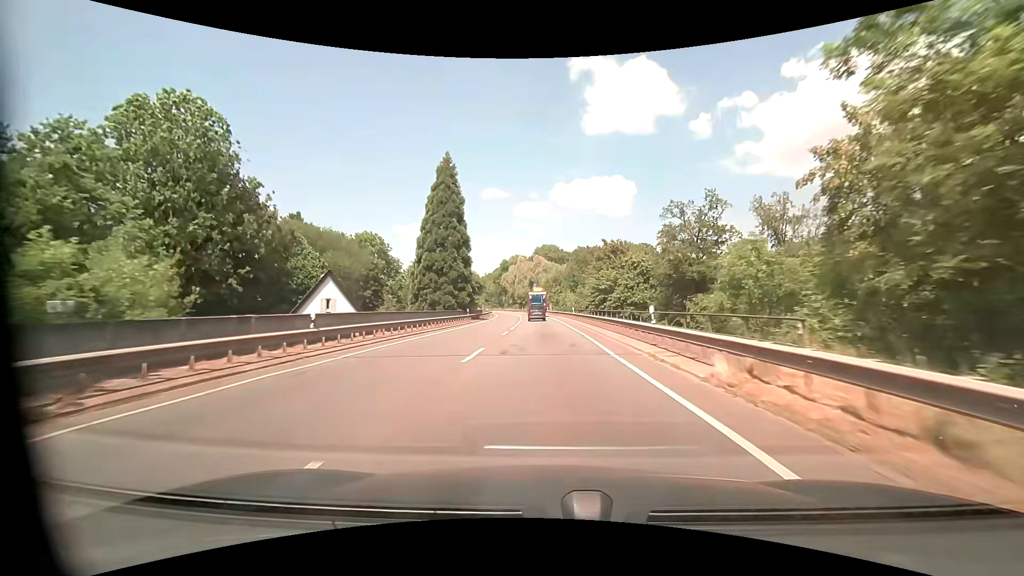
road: primary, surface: asphalt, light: Day
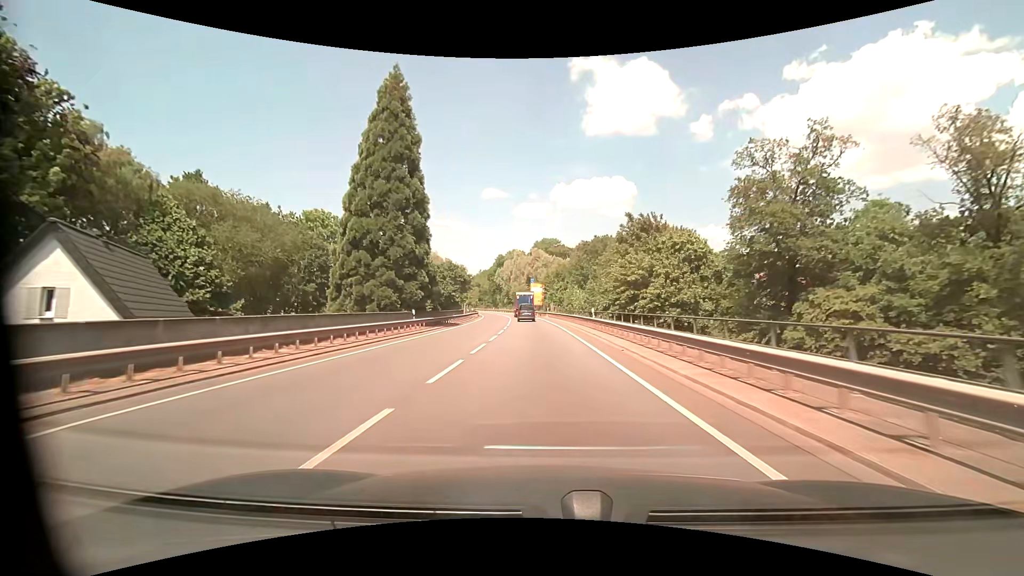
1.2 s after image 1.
(0.0, +21.7) m; 0°
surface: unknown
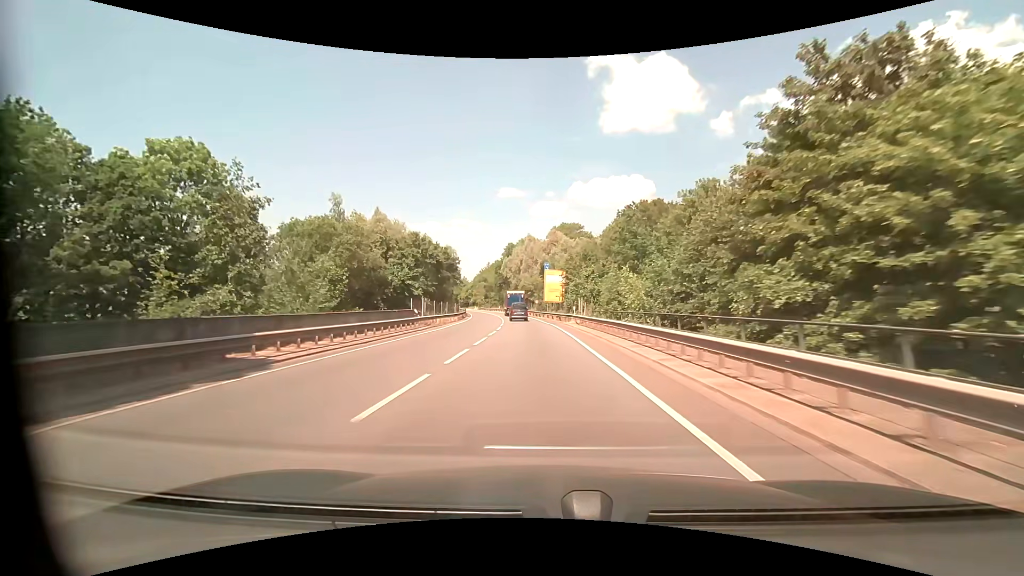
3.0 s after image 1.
(-0.2, +33.6) m; -2°
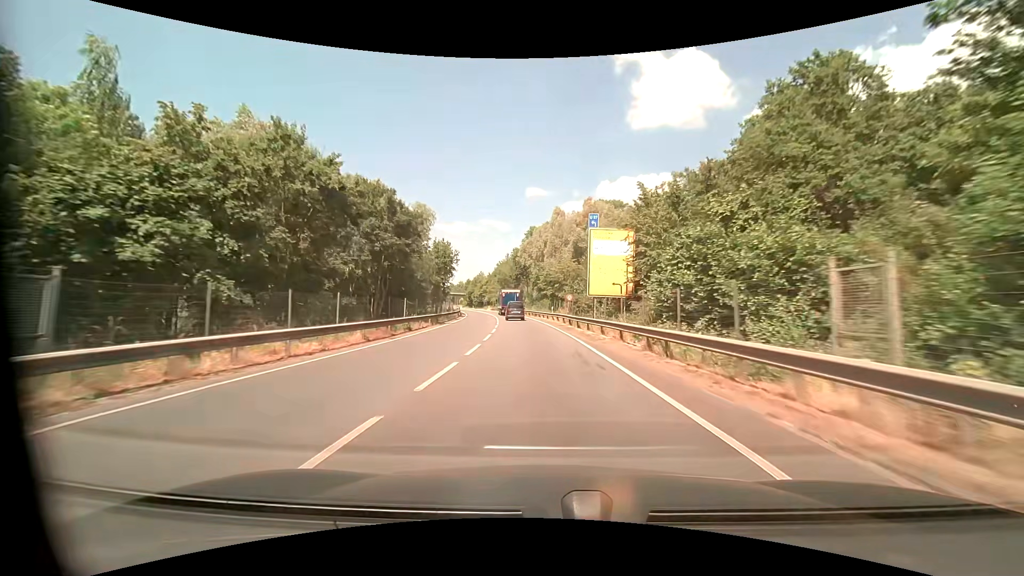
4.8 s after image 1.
(-1.0, +34.2) m; -3°
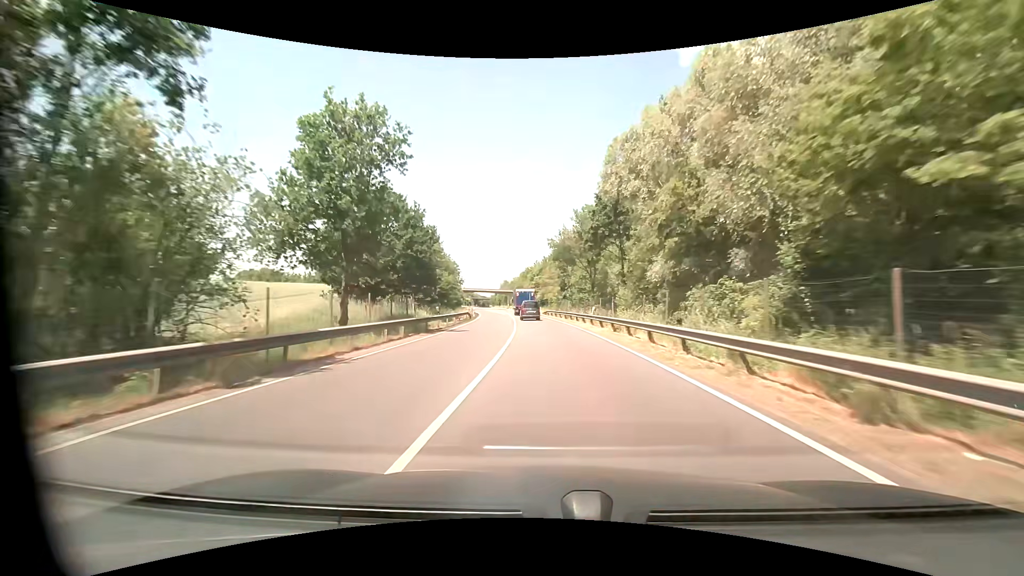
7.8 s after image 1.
(-3.8, +57.0) m; -7°
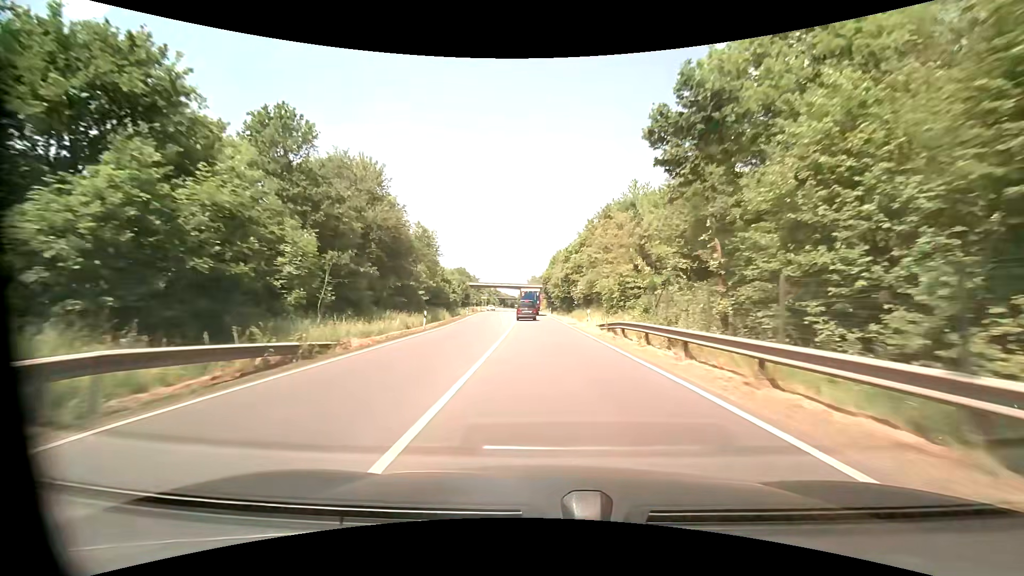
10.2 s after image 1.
(-1.3, +45.4) m; -4°
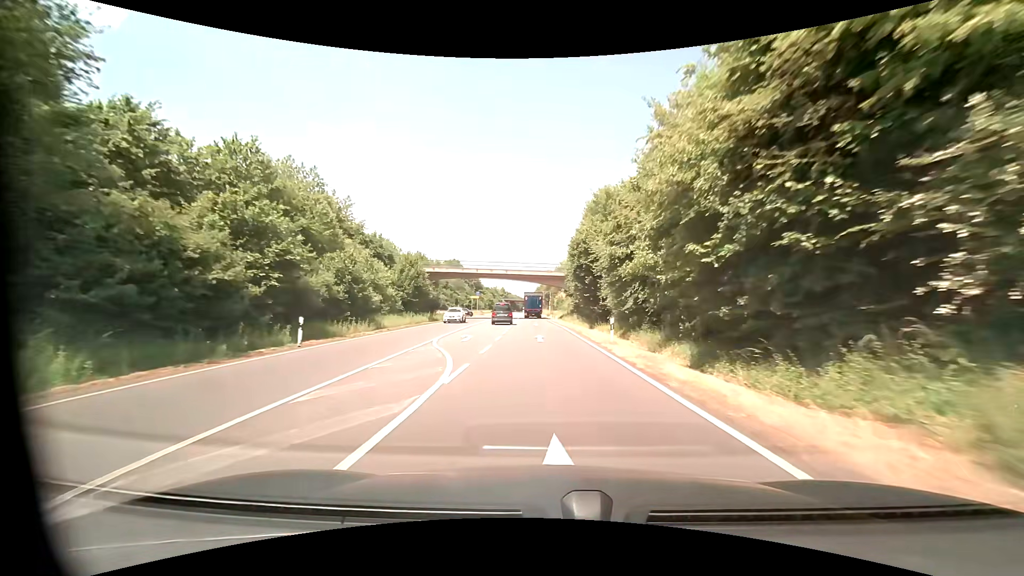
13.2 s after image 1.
(-1.4, +53.4) m; -2°
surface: asphalt
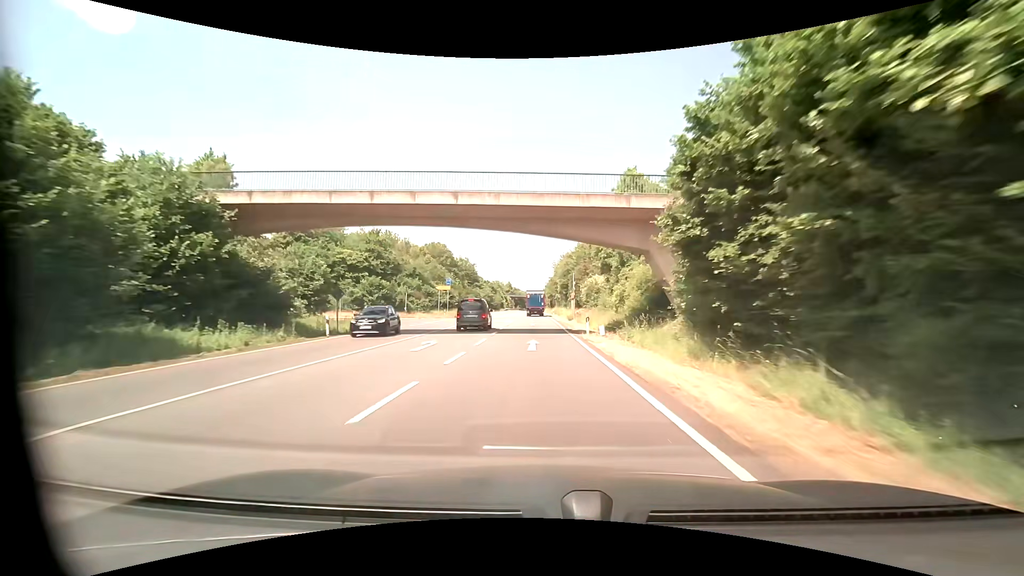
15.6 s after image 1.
(-0.4, +45.4) m; -2°
(0, +10) (0, +20) (0, +30) (0, +40) (-1, +50) (-1, +60) (-1, +70) (-1, +80) (-2, +90) (-2, +100) m
